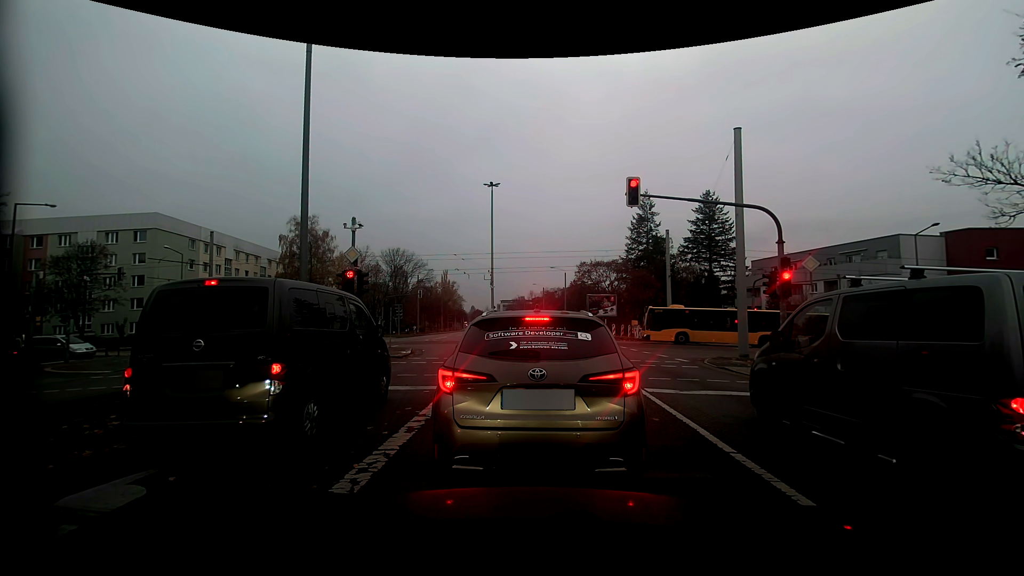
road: secondary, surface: asphalt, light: Day
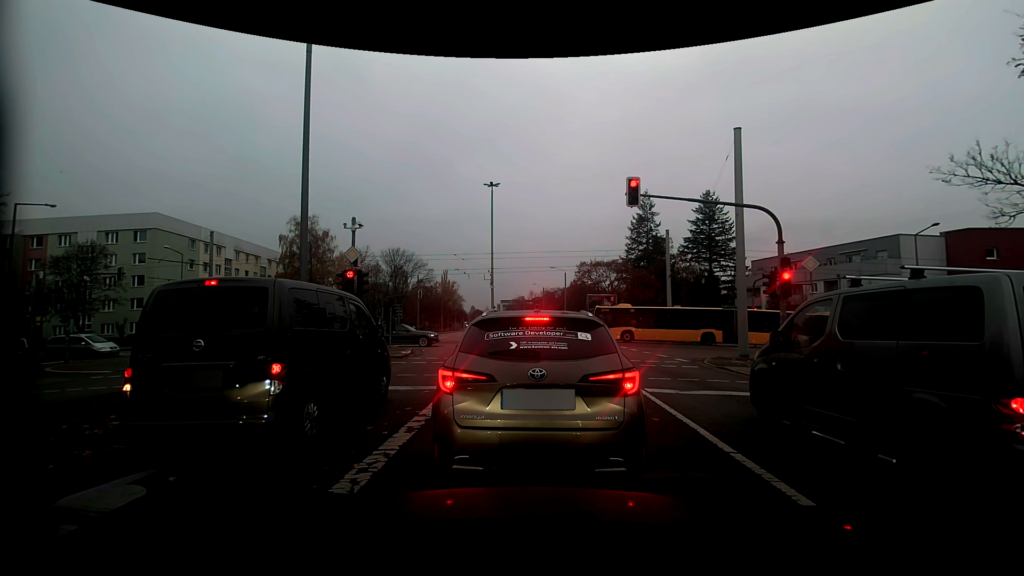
(0.0, 0.0) m; 0°
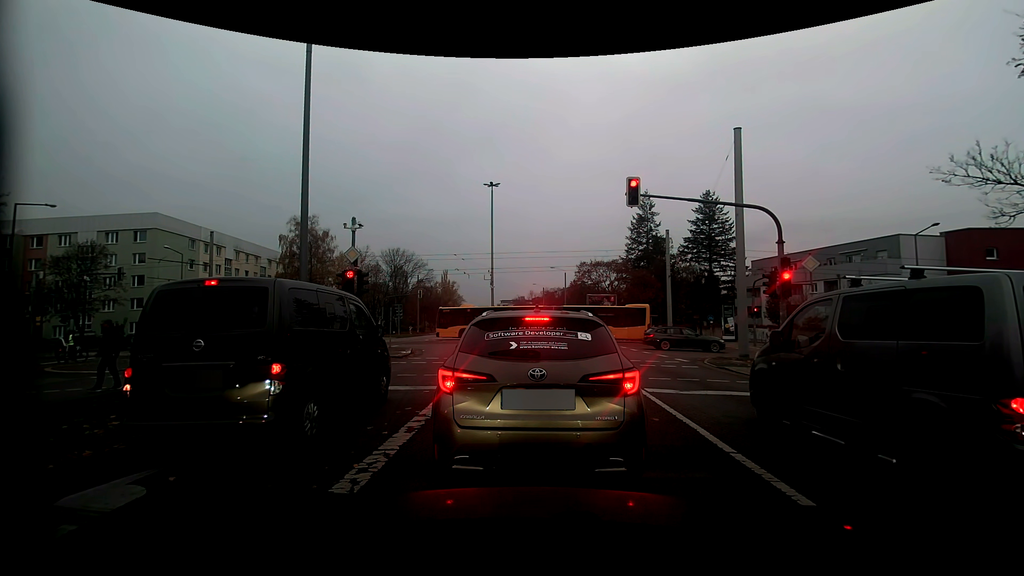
(0.0, 0.0) m; 0°
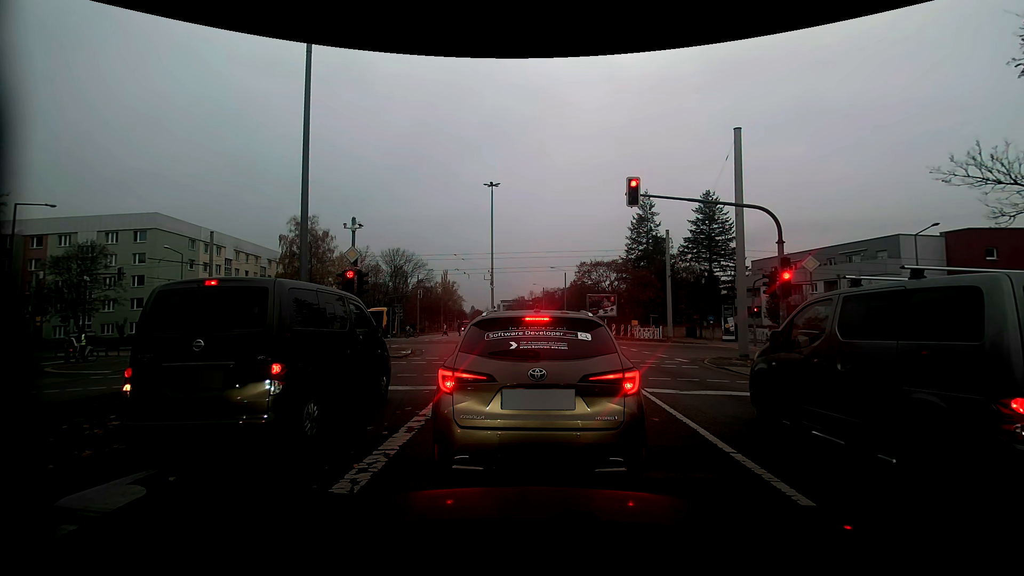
(0.0, 0.0) m; 0°
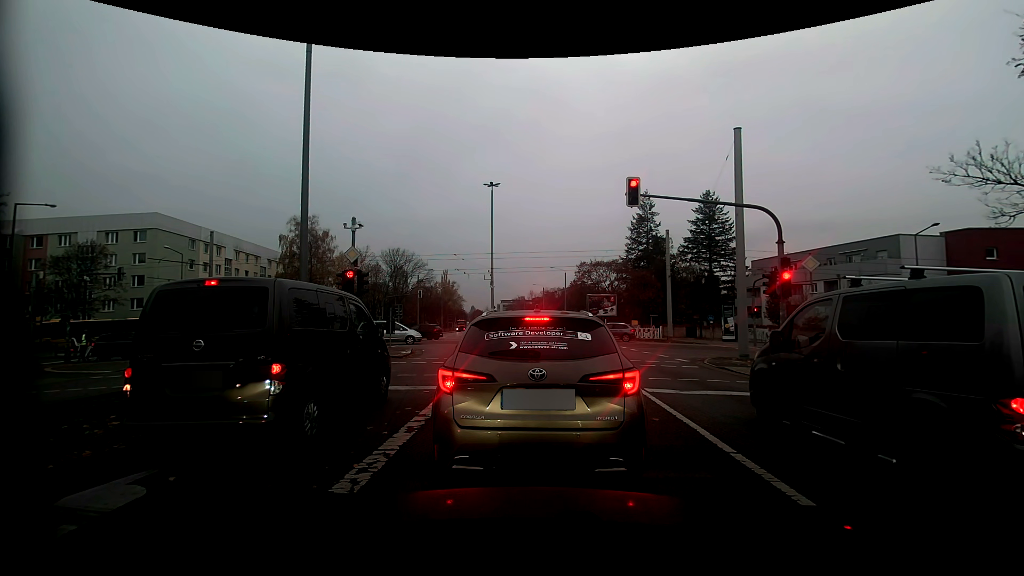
(0.0, 0.0) m; 0°
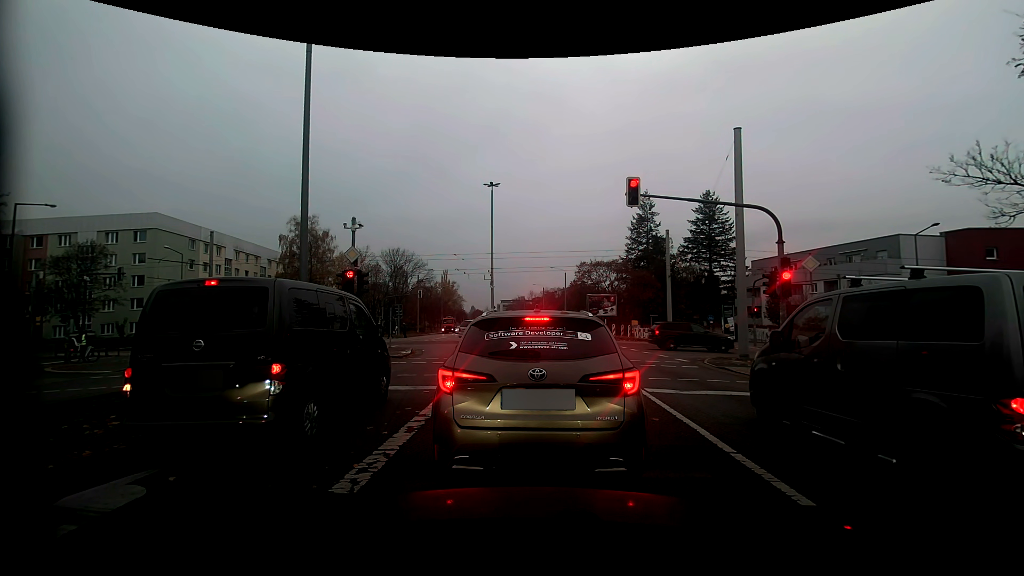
(0.0, 0.0) m; 0°
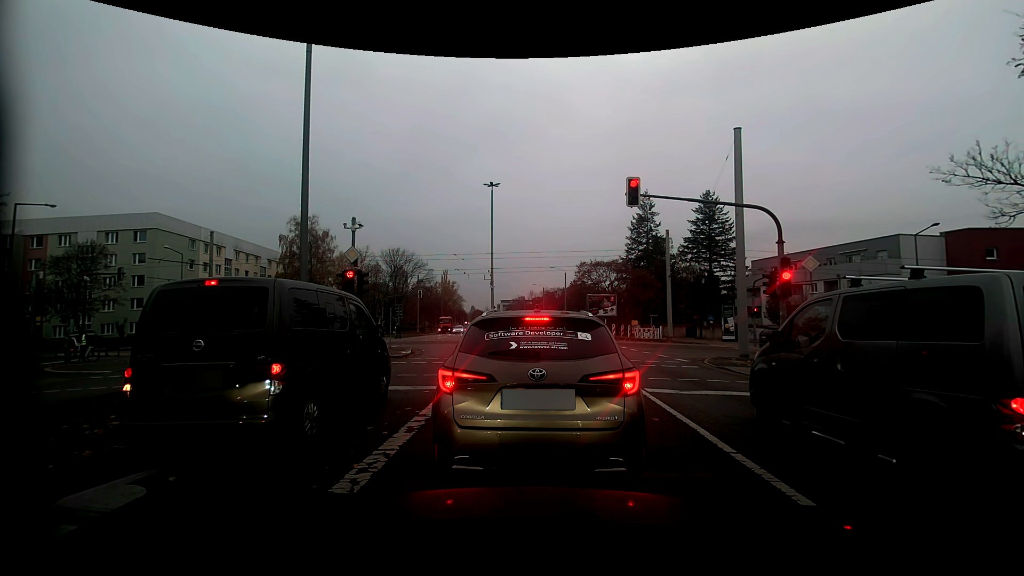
(0.0, 0.0) m; 0°
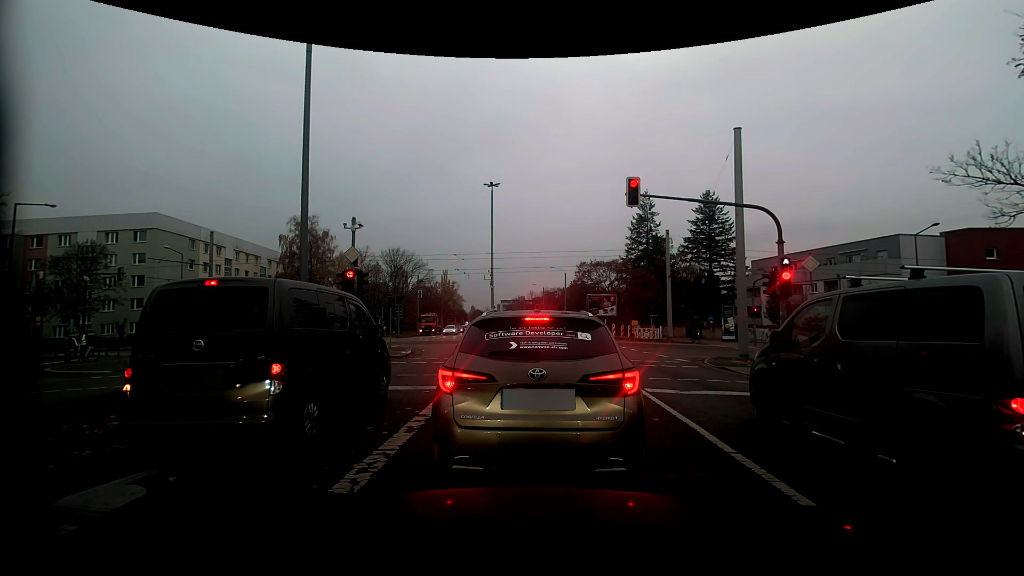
(0.0, 0.0) m; 0°
(0, +10) (-1, +20) (-1, +30) (-2, +40) (-3, +50) (-4, +60) (-5, +70) (-6, +80) (-7, +90) (-8, +100) m
